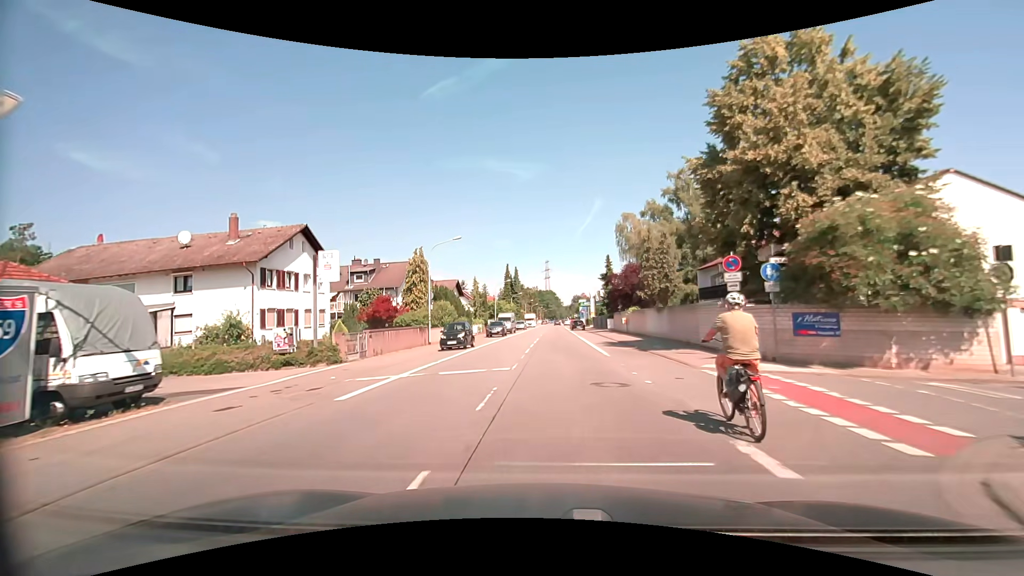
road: primary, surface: asphalt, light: Day
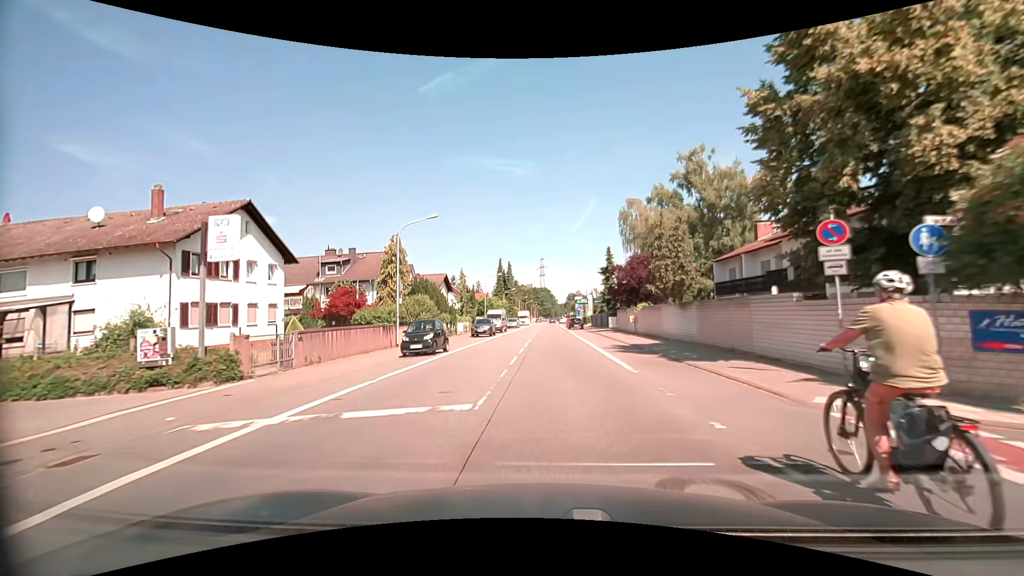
(+0.1, +6.7) m; +1°
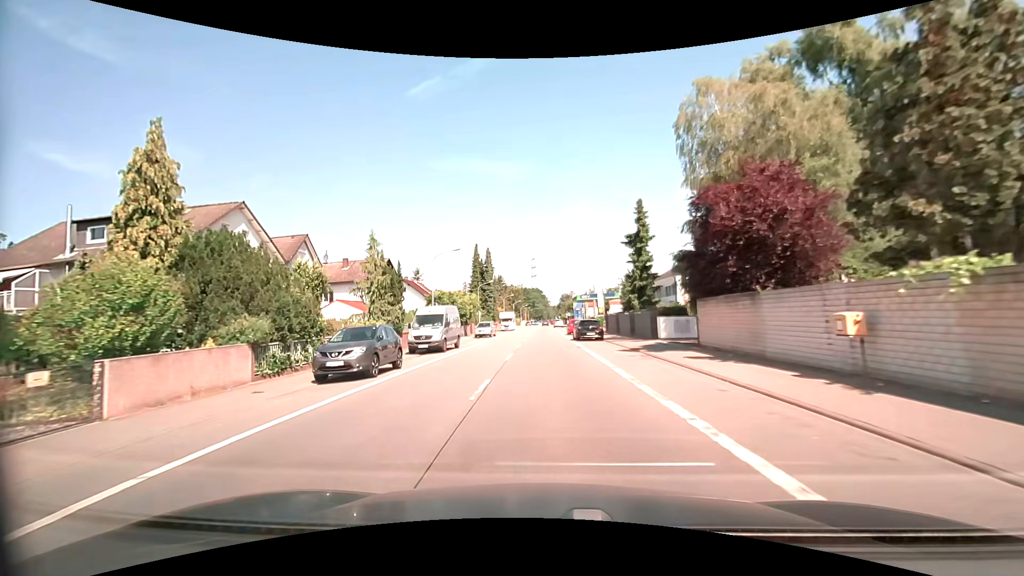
(+0.2, +28.3) m; +1°
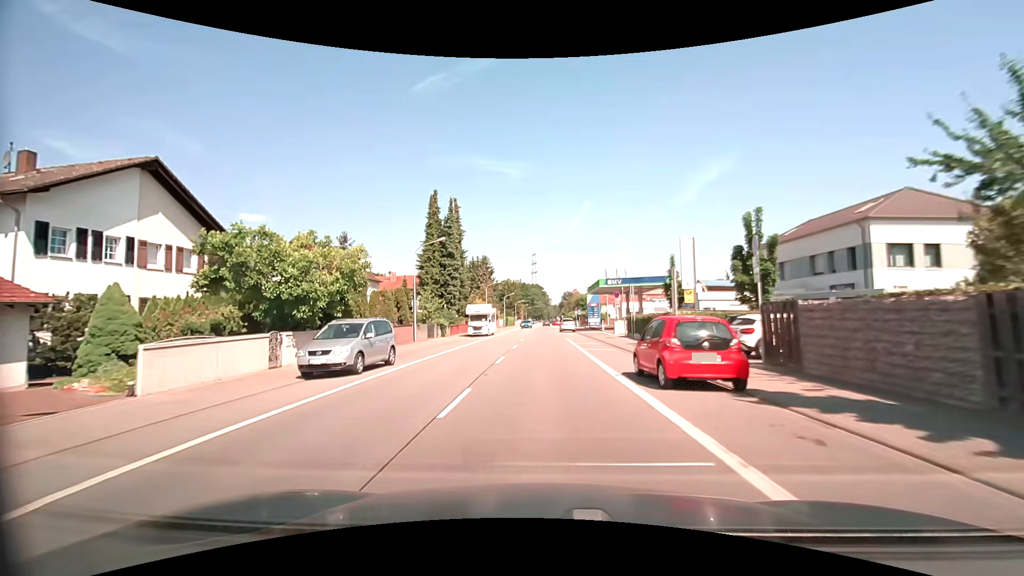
(0.0, +36.9) m; 0°
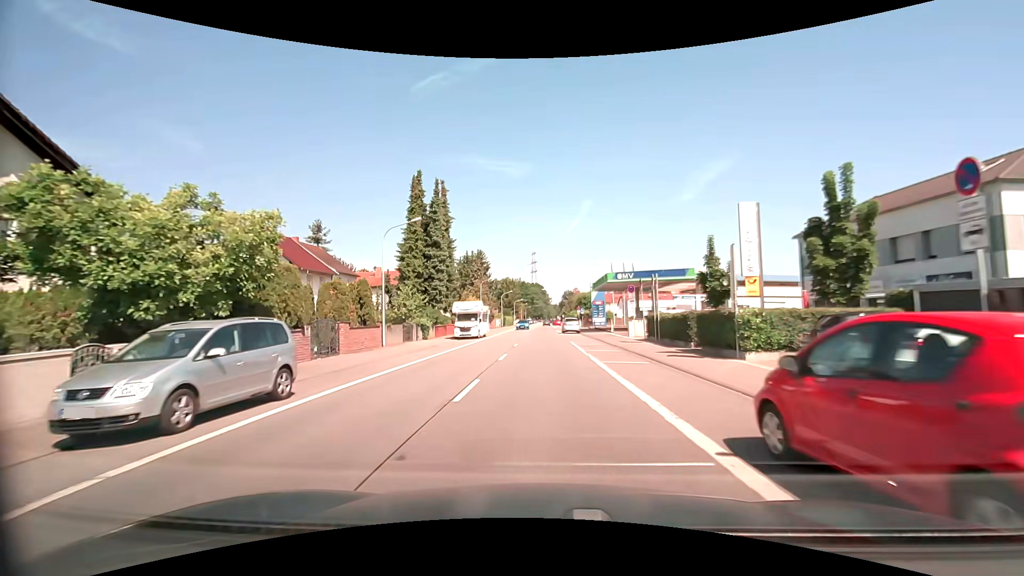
(0.0, +7.3) m; 0°
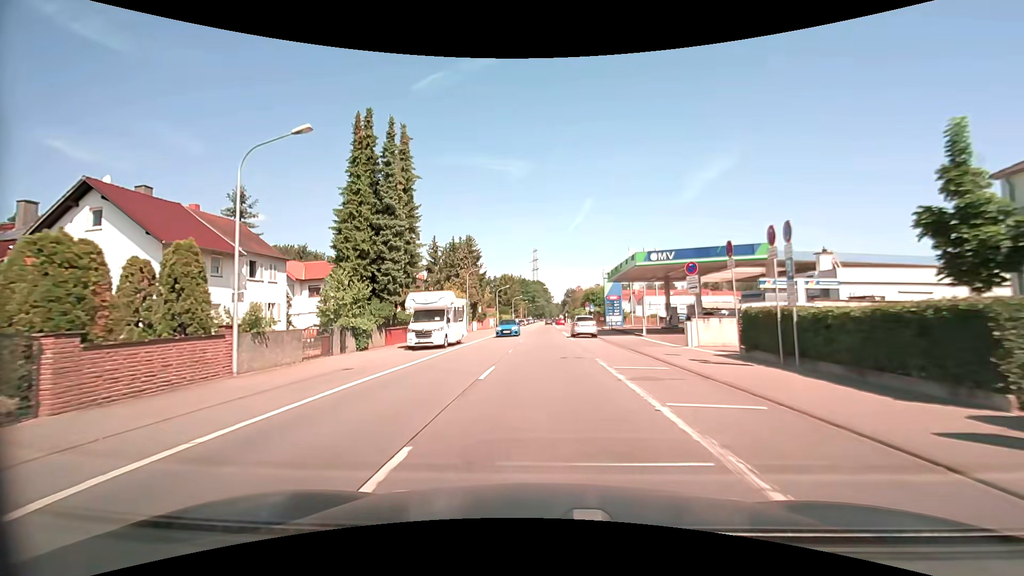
(0.0, +14.4) m; 0°
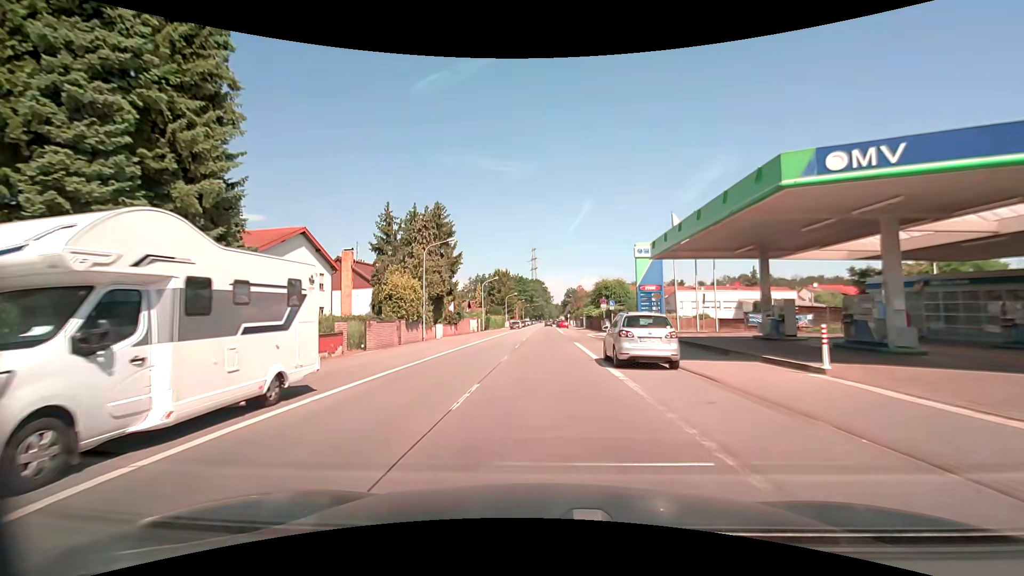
(0.0, +21.3) m; 0°
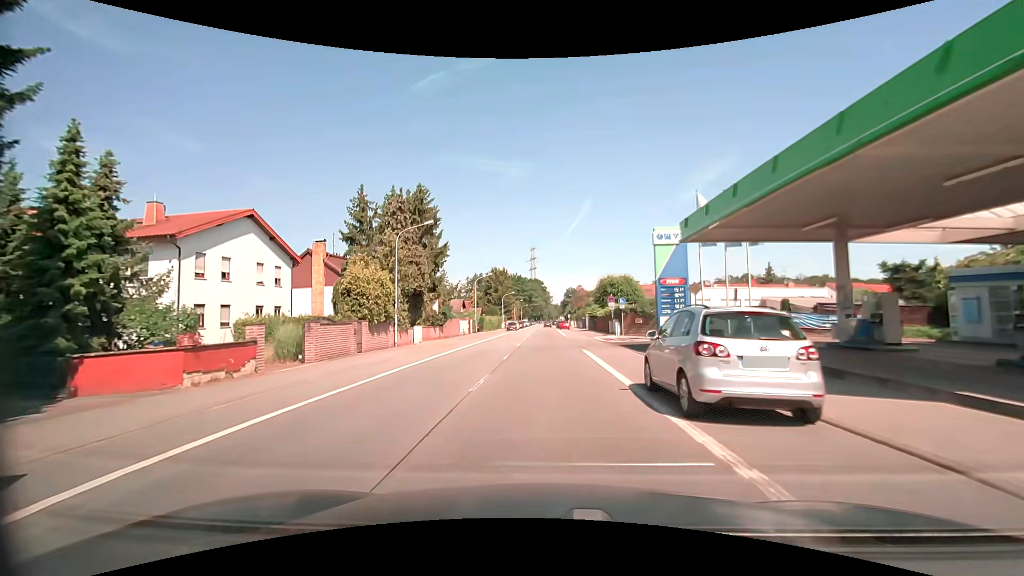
(0.0, +7.0) m; 0°
(0, +10) (0, +20) (0, +30) (0, +40) (0, +50) (0, +60) (0, +70) (0, +80) (0, +90) (0, +100) m
